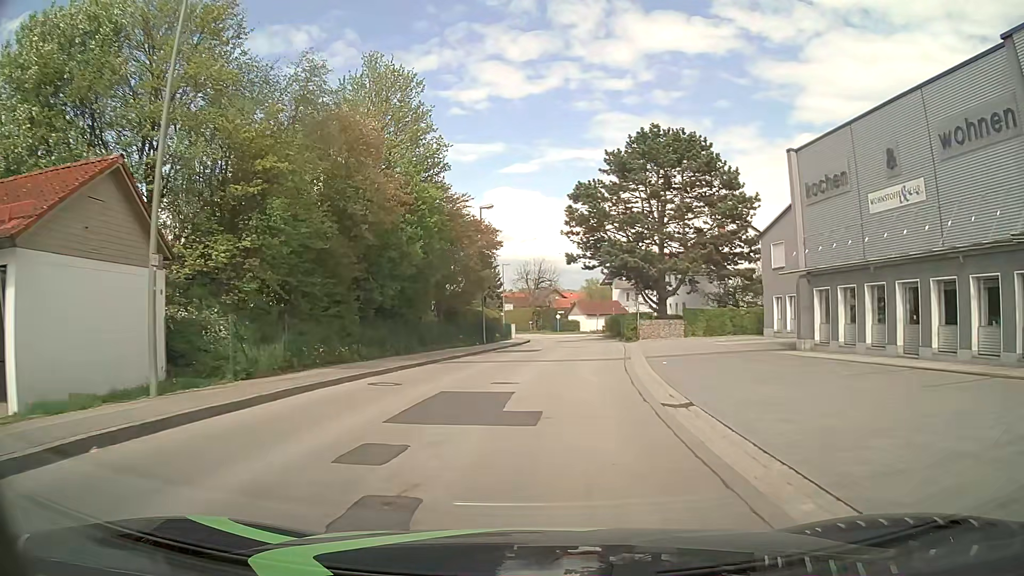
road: unclassified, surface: asphalt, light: Day
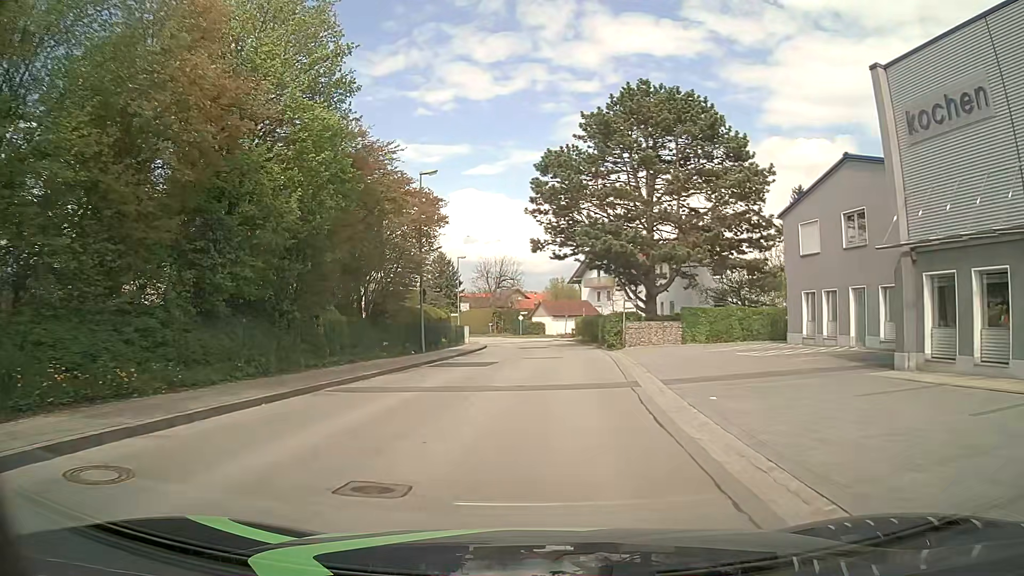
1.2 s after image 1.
(+0.2, +9.6) m; +3°
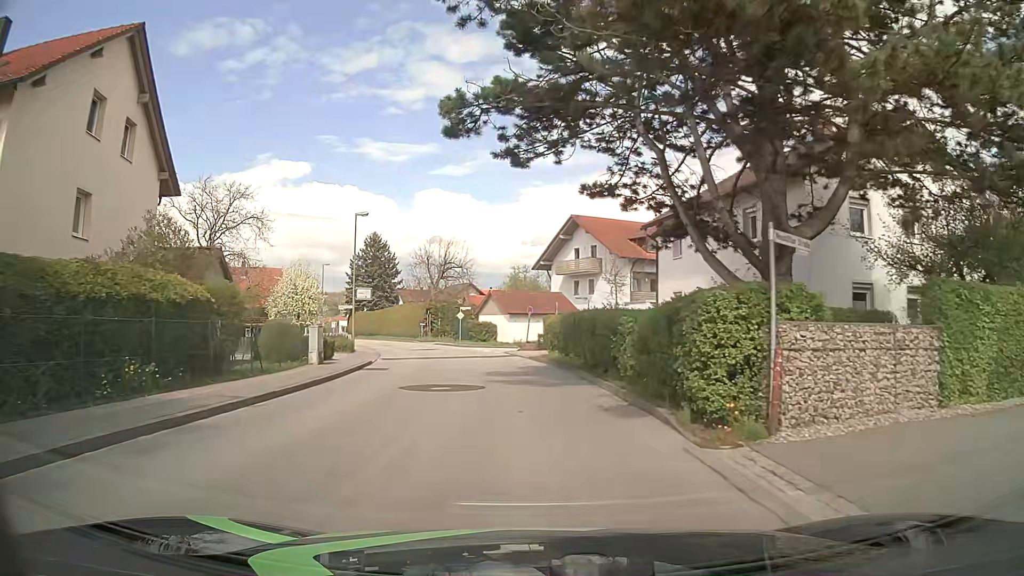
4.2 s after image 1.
(+1.1, +25.7) m; +3°
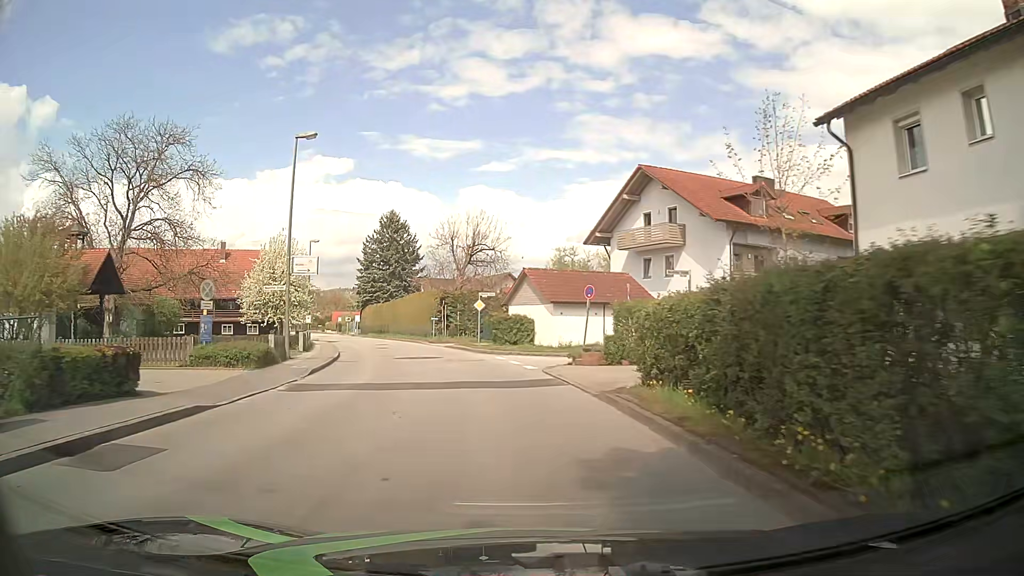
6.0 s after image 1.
(-0.5, +17.0) m; -3°
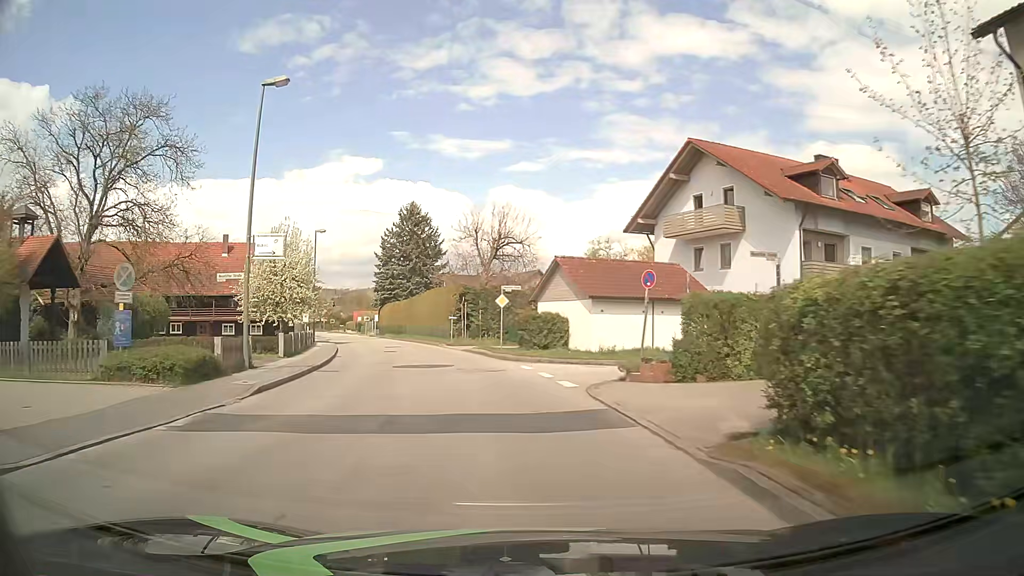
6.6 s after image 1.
(-0.1, +6.0) m; -2°
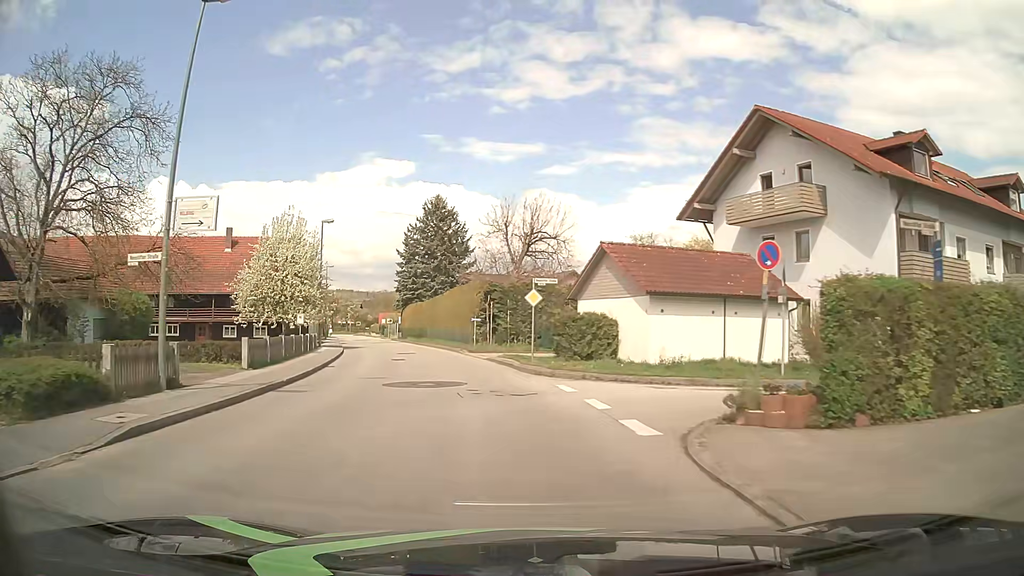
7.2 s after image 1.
(-0.2, +6.1) m; -3°
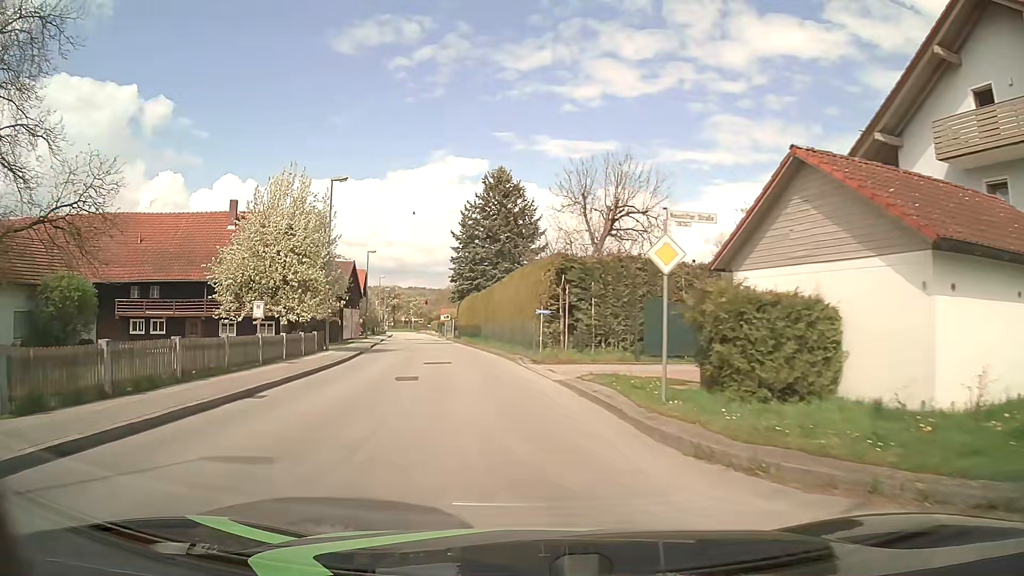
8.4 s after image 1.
(-0.7, +12.4) m; -6°
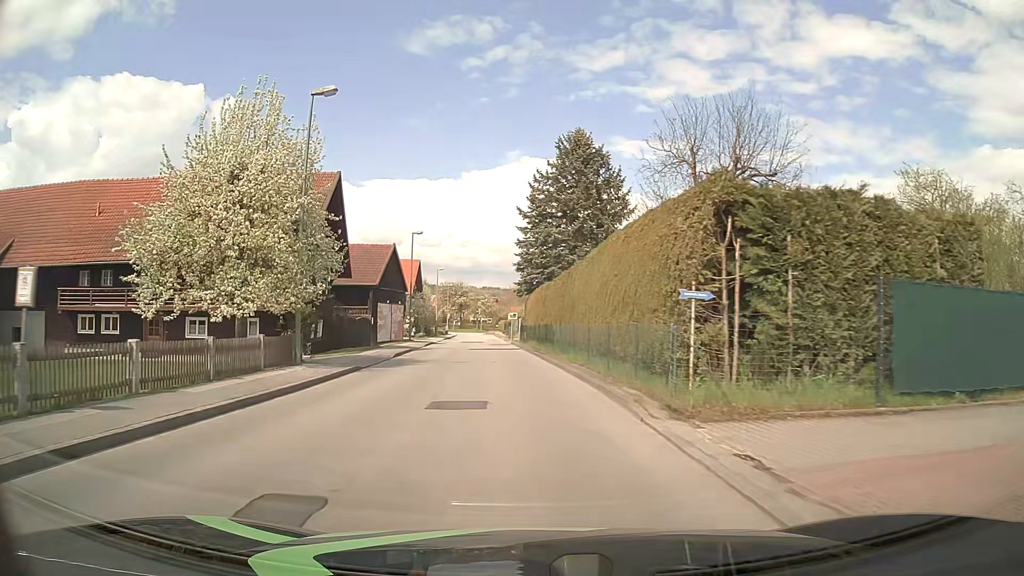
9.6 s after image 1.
(-0.8, +12.8) m; -7°
(0, +10) (-1, +20) (-2, +30) (-2, +40) (-3, +50) (-4, +60) (-5, +70) (-6, +80) (-6, +90) (-7, +100) m
